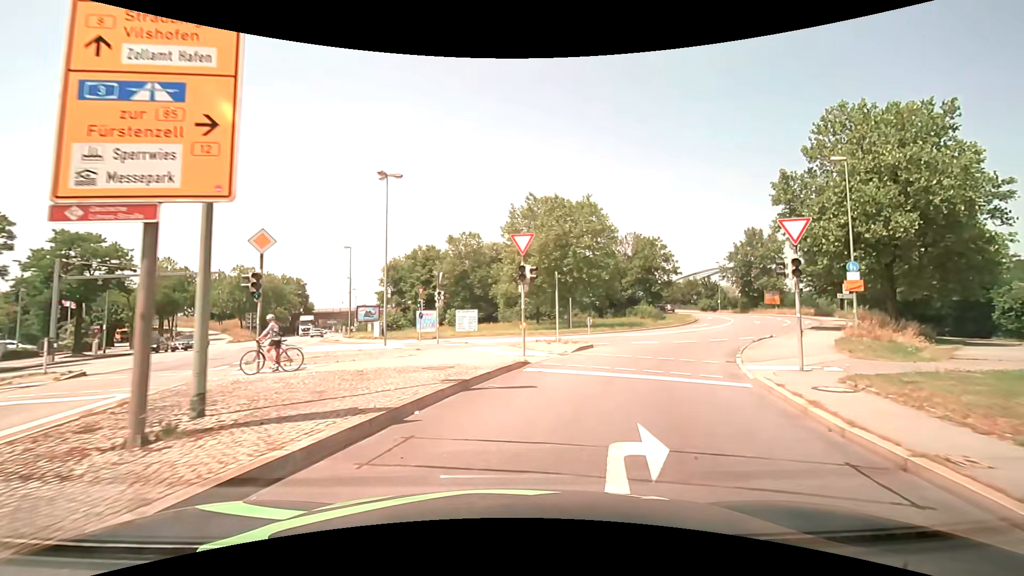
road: primary_link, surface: asphalt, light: Day
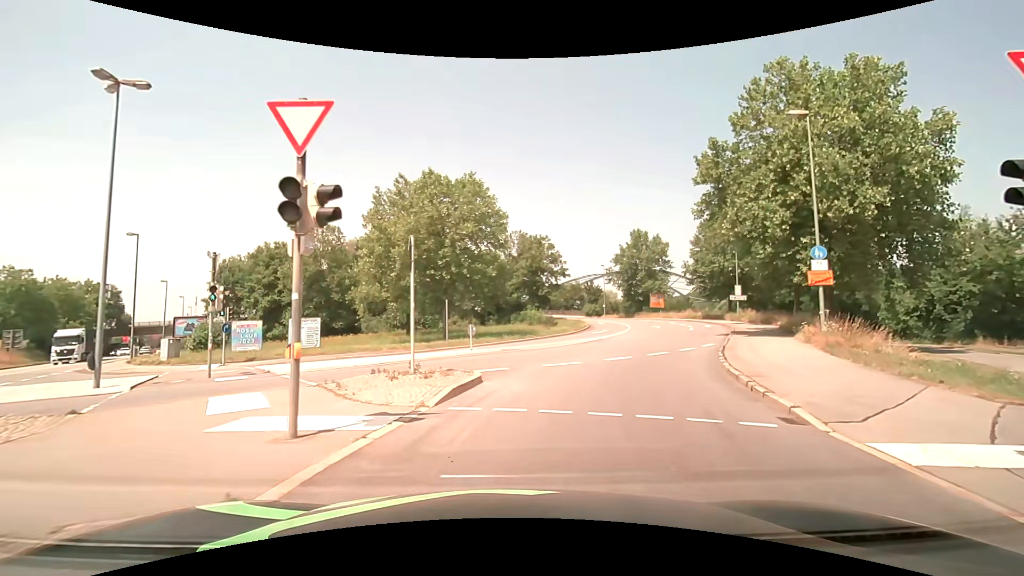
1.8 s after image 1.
(+1.2, +10.1) m; +13°
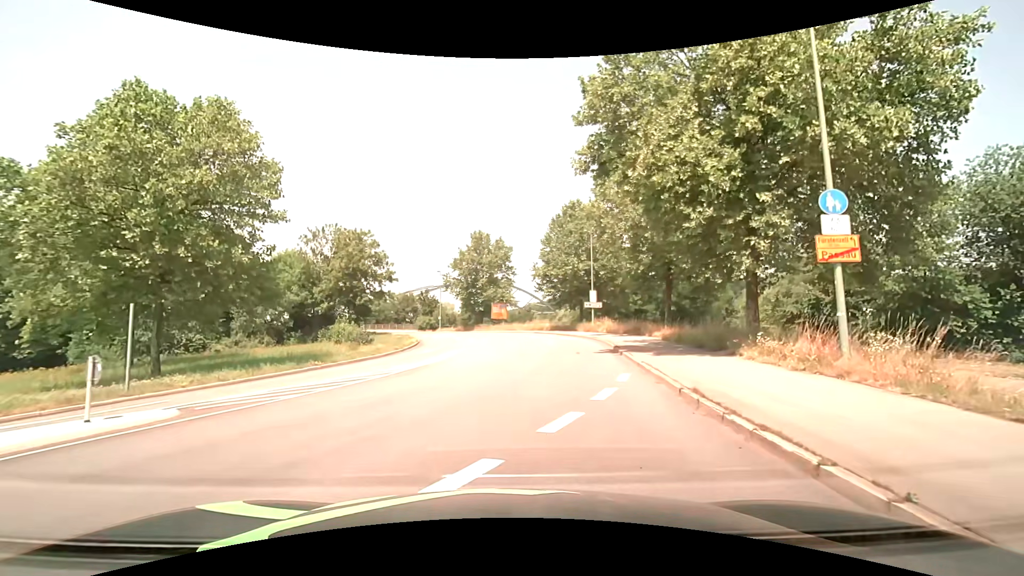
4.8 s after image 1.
(+2.4, +13.1) m; +19°
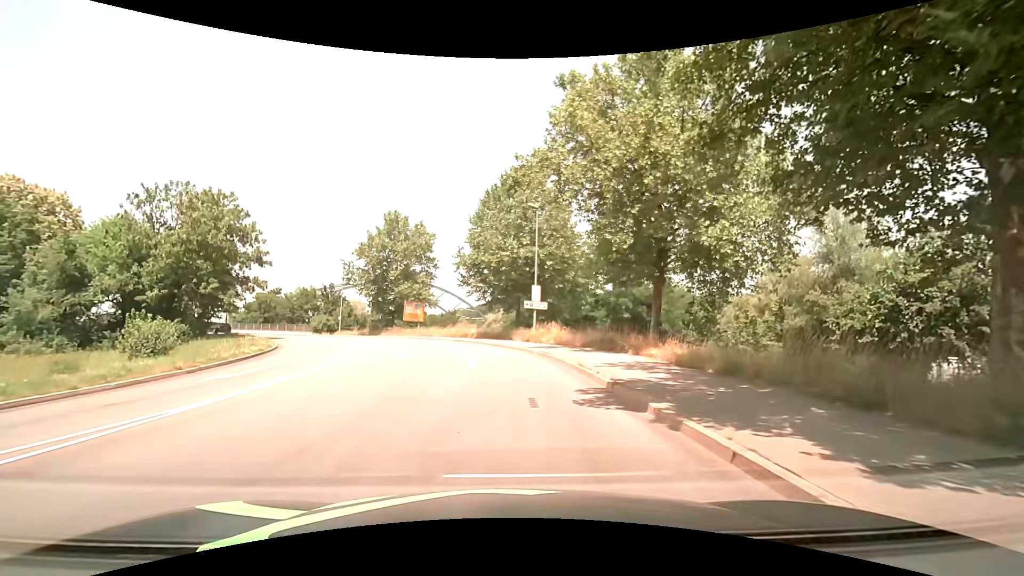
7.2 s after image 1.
(+1.2, +14.2) m; +8°
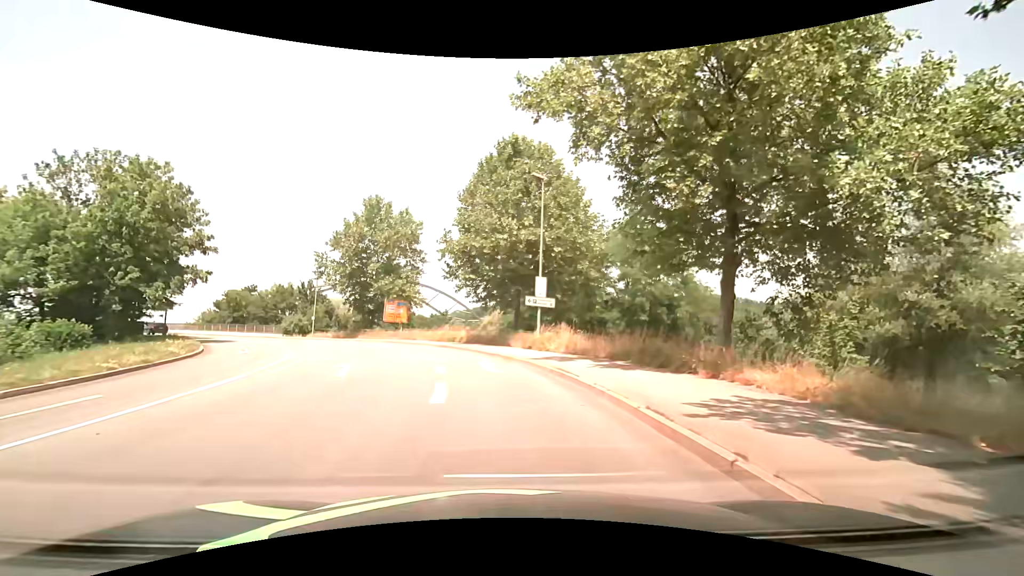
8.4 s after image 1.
(0.0, +8.1) m; 0°
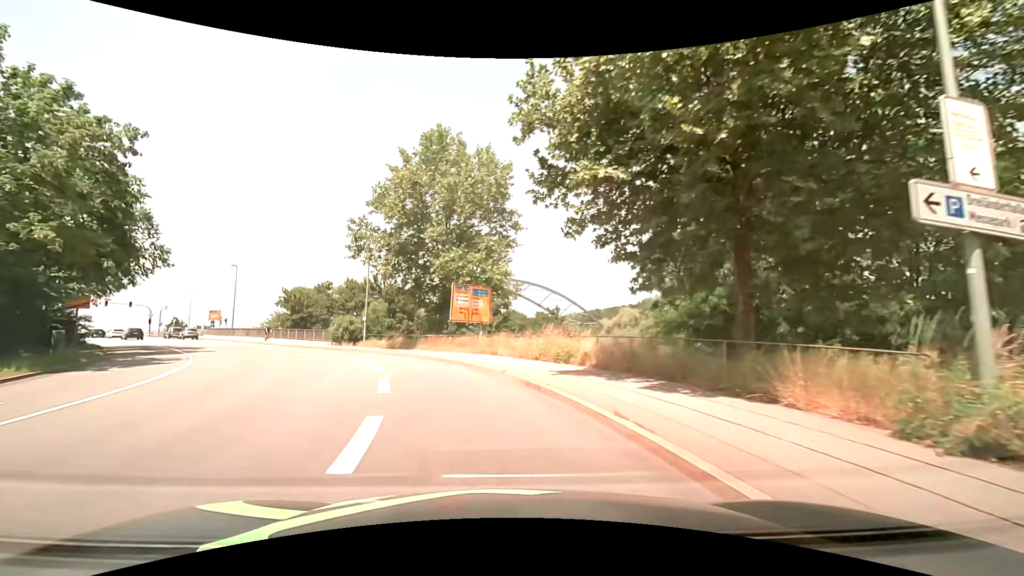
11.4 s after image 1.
(-1.6, +22.1) m; -13°
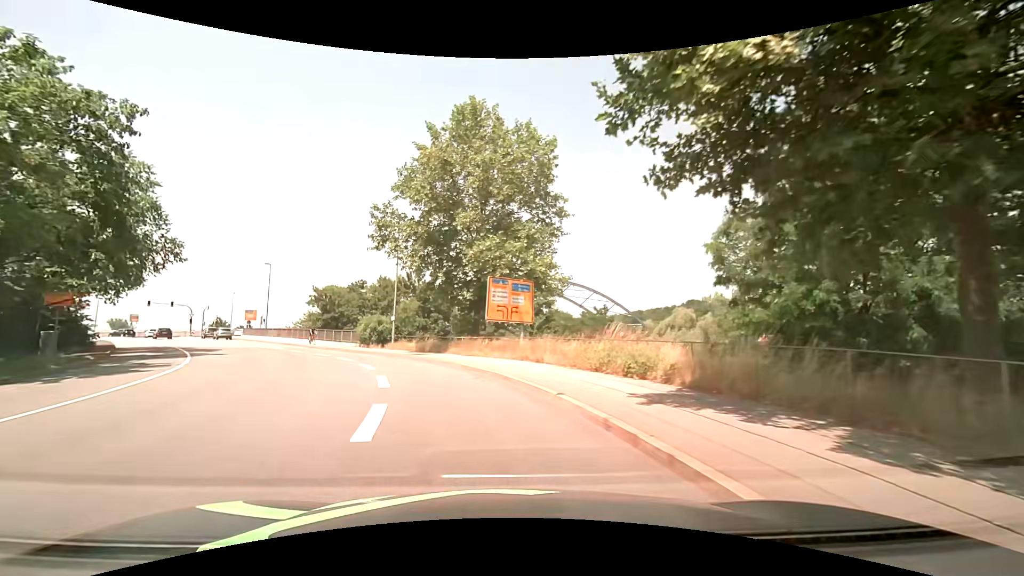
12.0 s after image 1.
(-0.2, +4.7) m; -4°
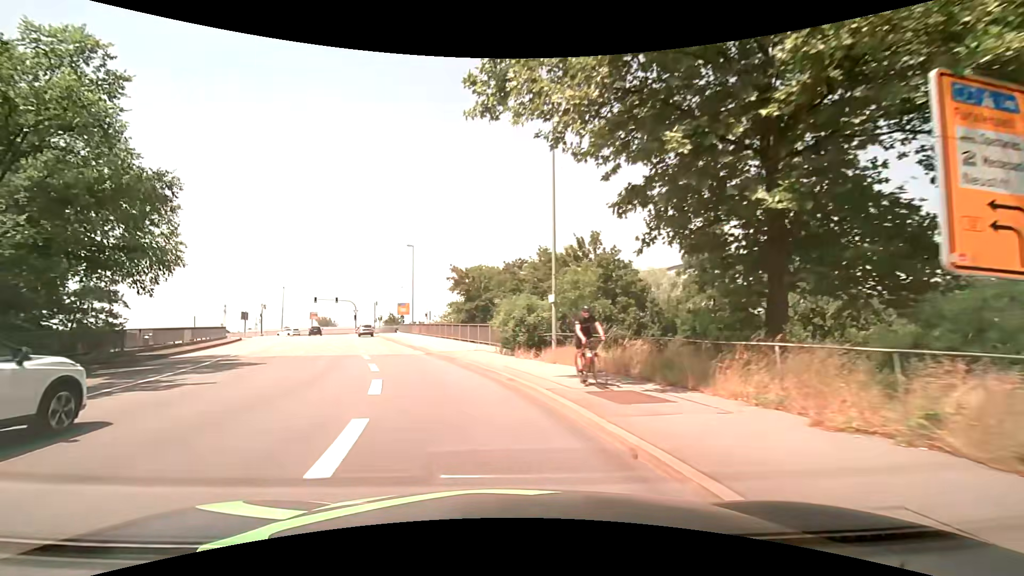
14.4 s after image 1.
(-3.3, +19.5) m; -20°
(-1, +10) (-3, +20) (-7, +29) (-10, +39) (-13, +48) (-16, +58) (-19, +67) (-21, +77) (-20, +87) (-15, +95) m
